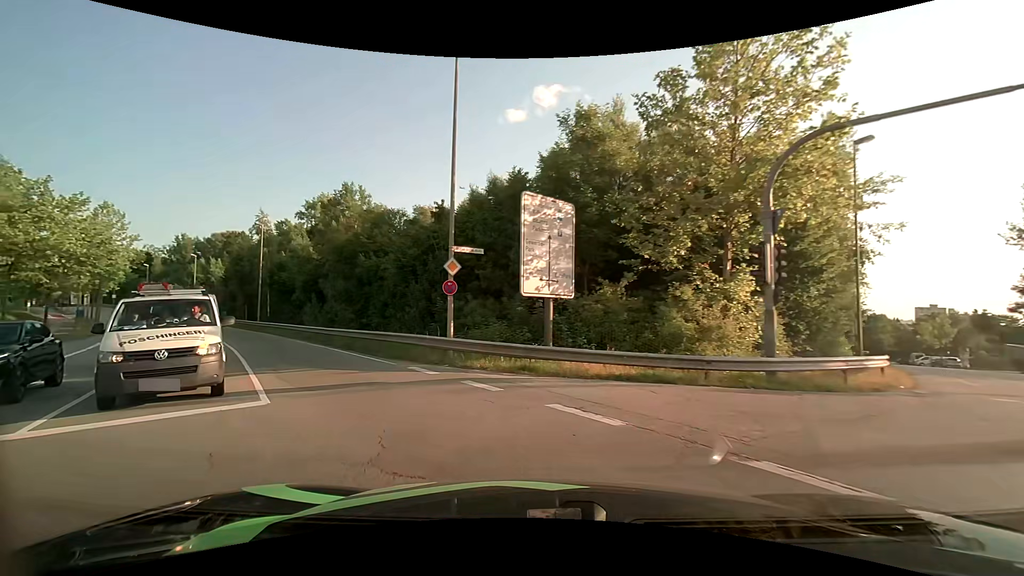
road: secondary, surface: asphalt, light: Day
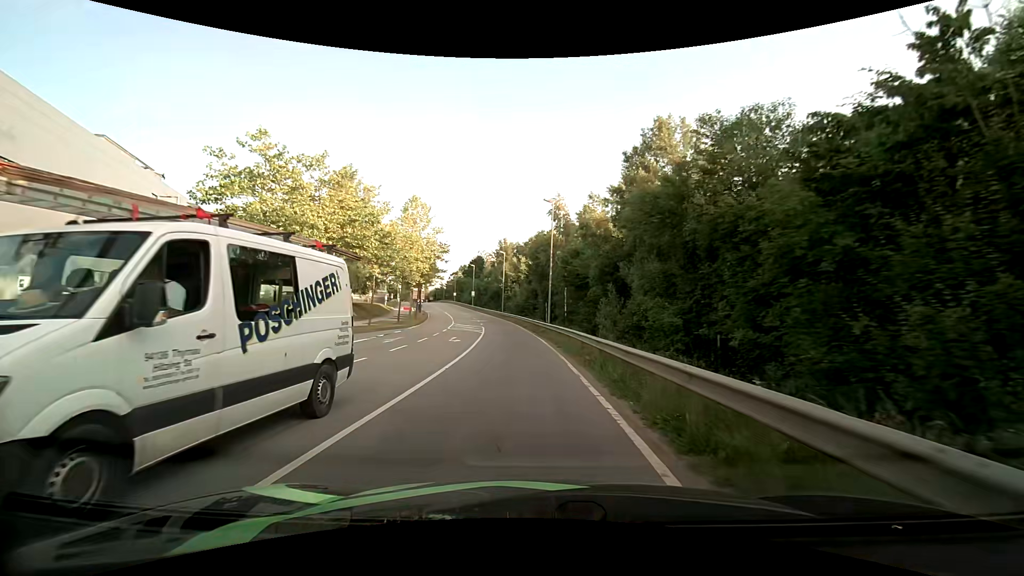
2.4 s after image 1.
(-5.0, +14.9) m; -34°
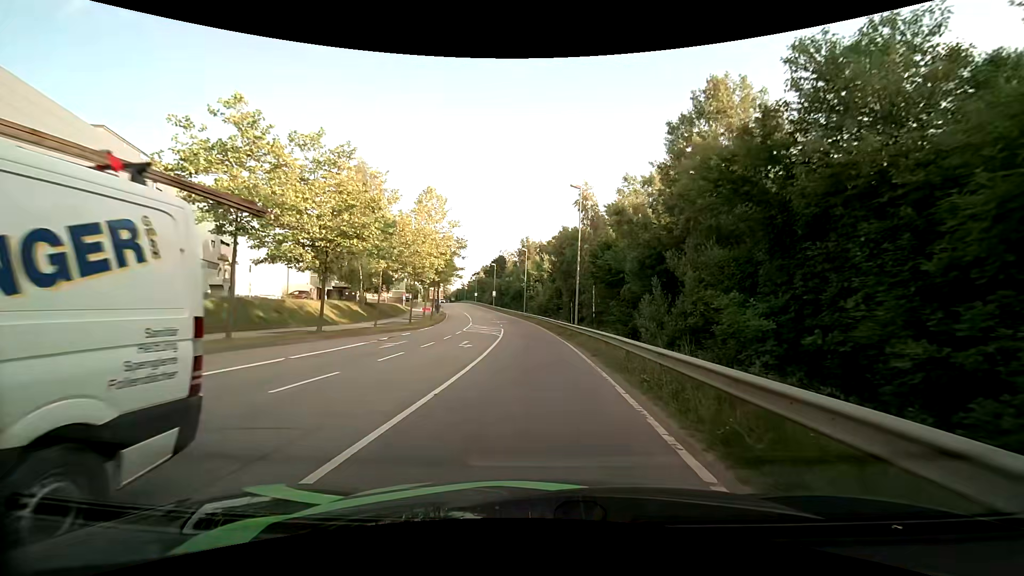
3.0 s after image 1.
(-0.1, +4.4) m; -2°
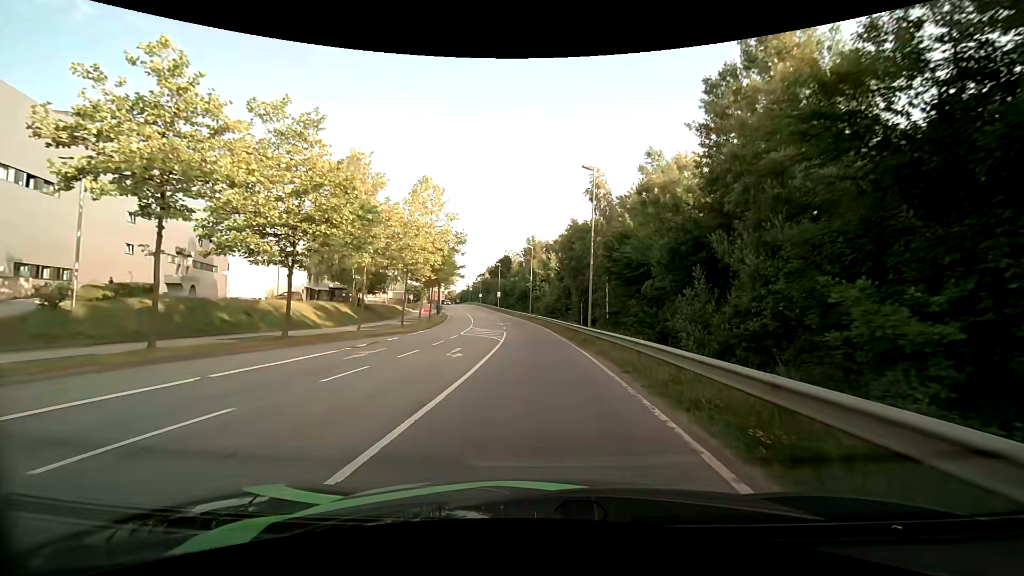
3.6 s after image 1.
(-0.1, +4.6) m; -1°
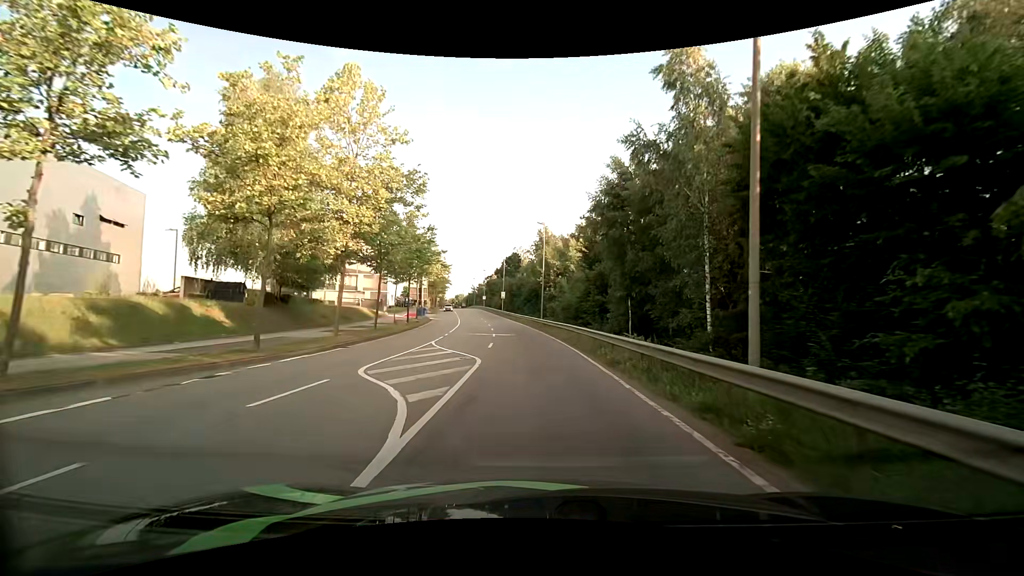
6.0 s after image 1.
(-0.2, +21.3) m; -1°
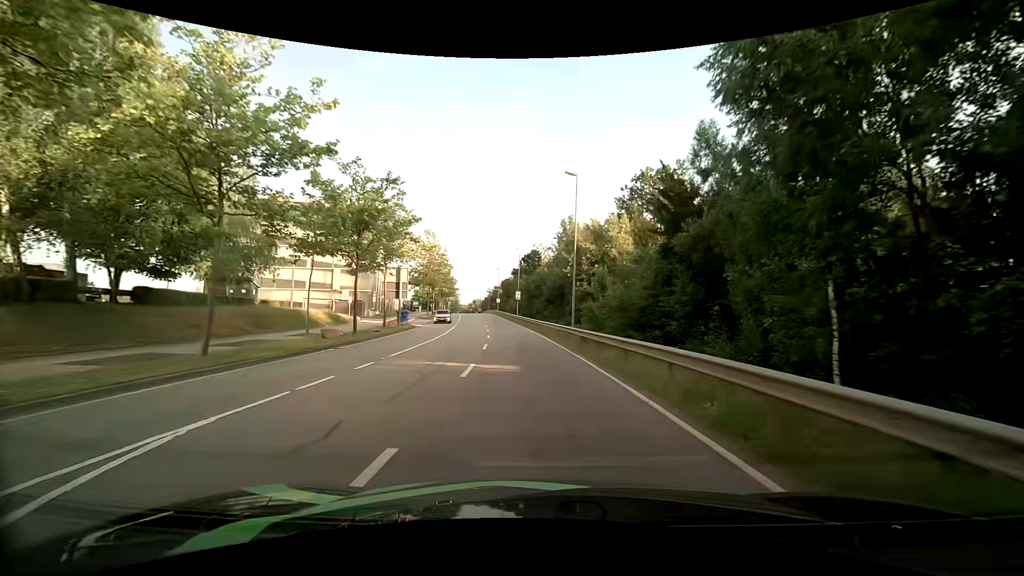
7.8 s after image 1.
(-0.5, +18.6) m; -3°
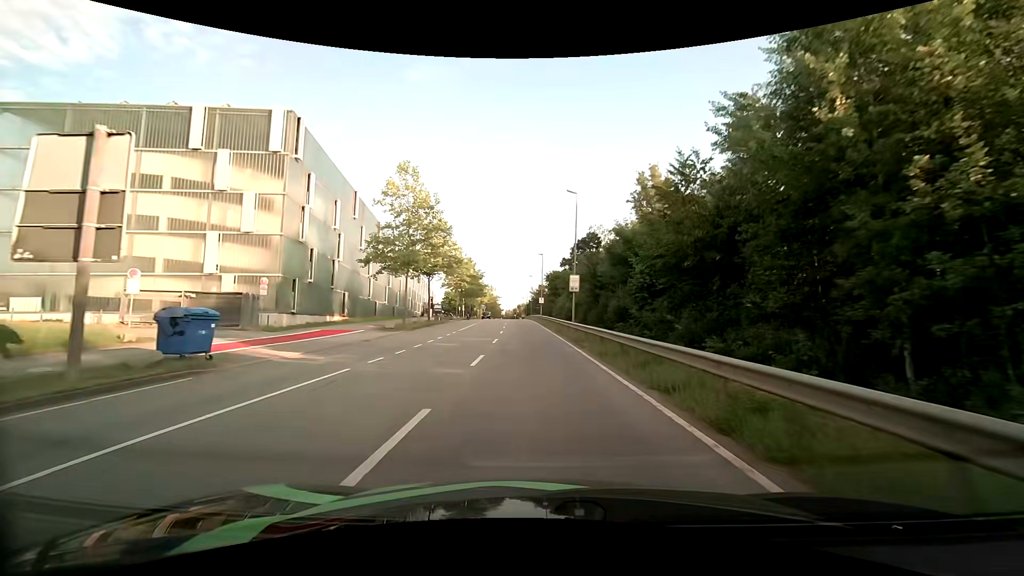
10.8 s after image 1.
(-1.7, +34.5) m; -6°
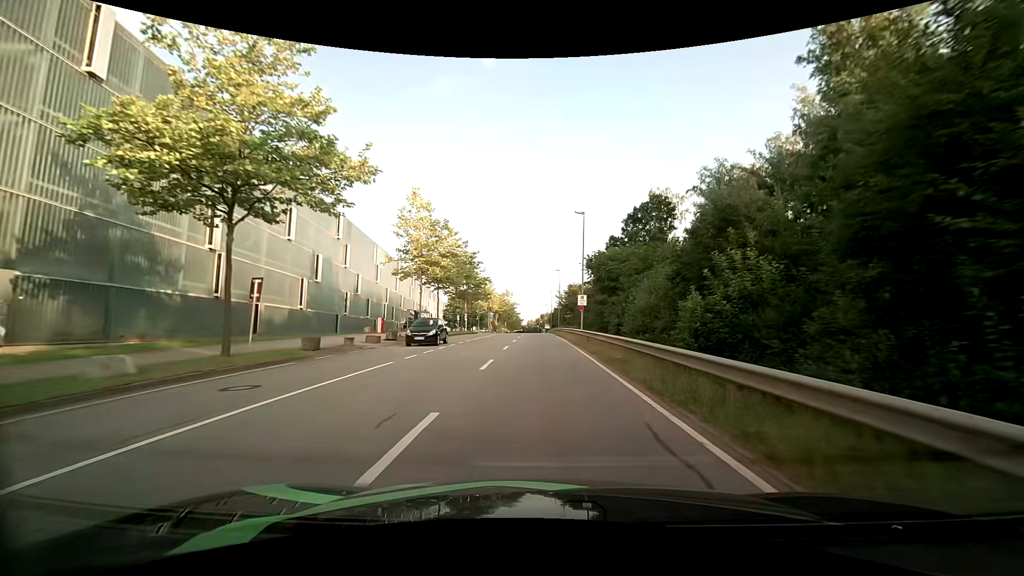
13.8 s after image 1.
(-0.9, +36.3) m; -3°
(0, +10) (0, +20) (0, +30) (0, +40) (0, +50) (0, +60) (0, +70) (0, +80) (0, +90) (0, +100) m
